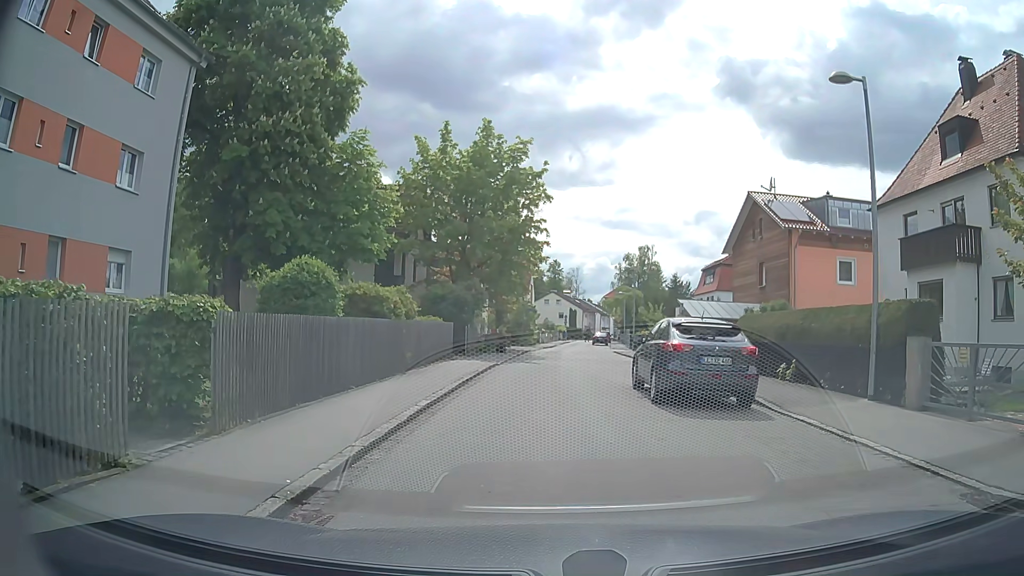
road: residential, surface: paved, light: Day
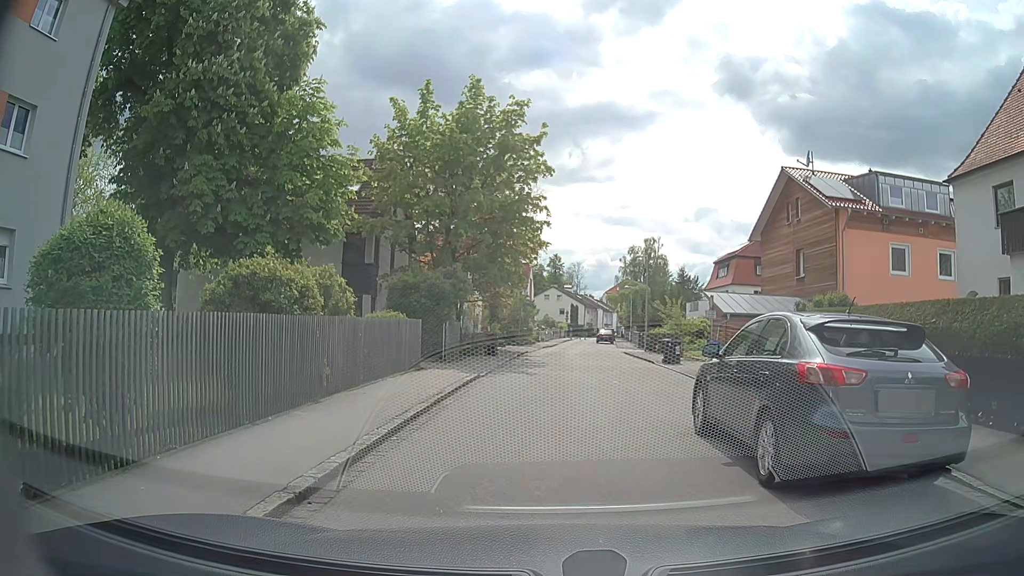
(0.0, +6.0) m; +1°
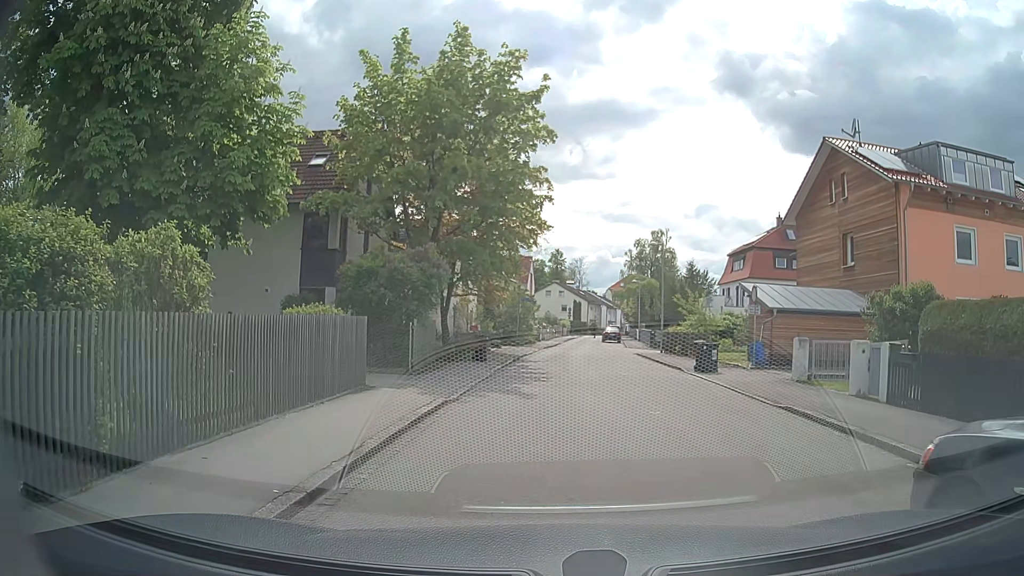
(-0.2, +5.5) m; -2°
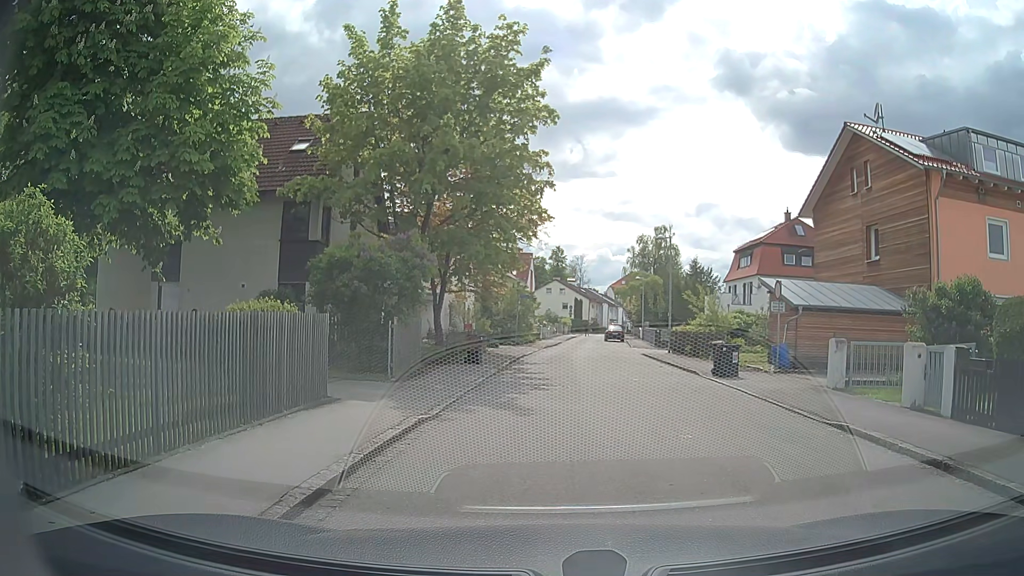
(0.0, +2.0) m; +1°
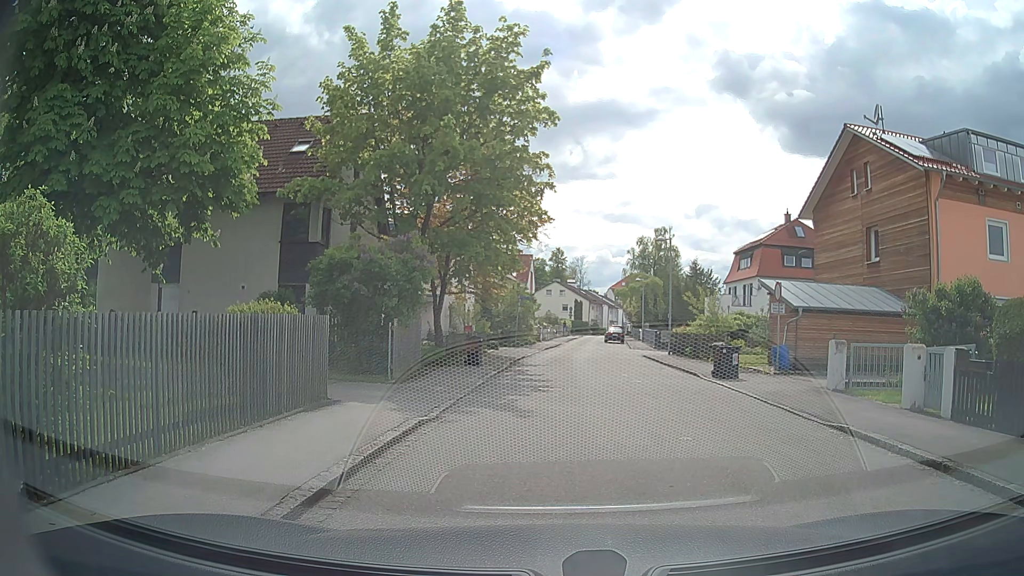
(0.0, +0.1) m; 0°
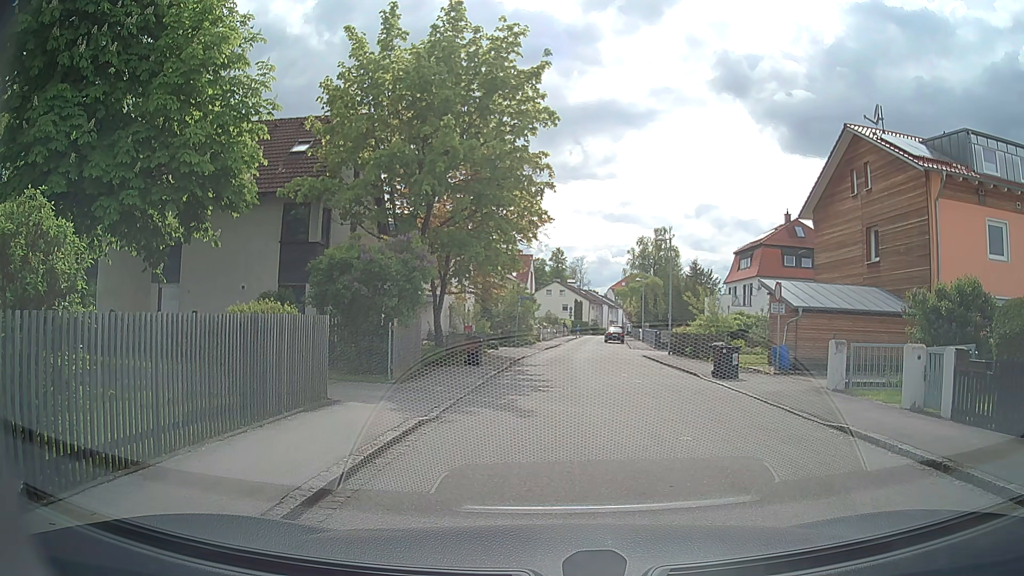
(0.0, 0.0) m; 0°
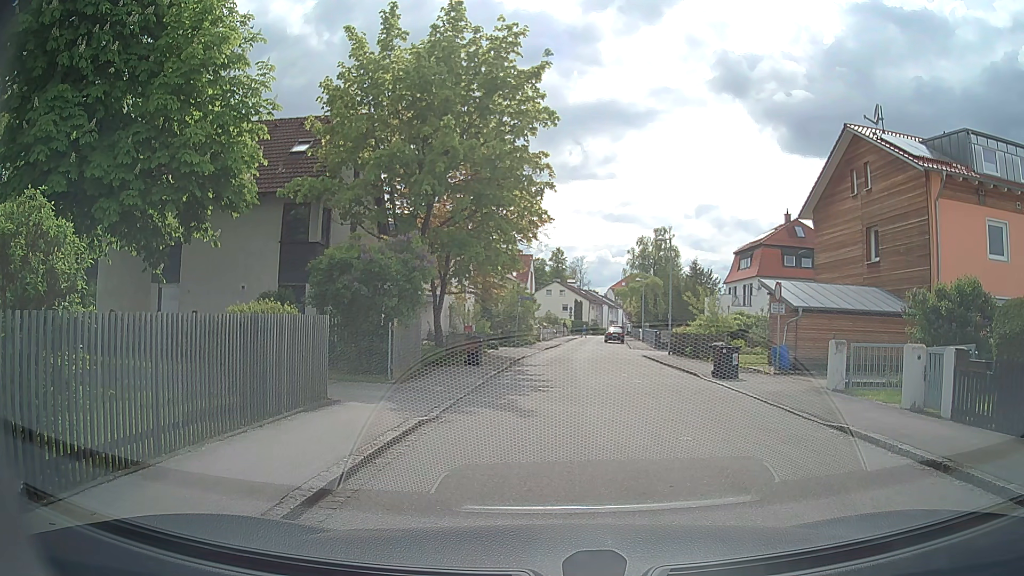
(0.0, 0.0) m; 0°
